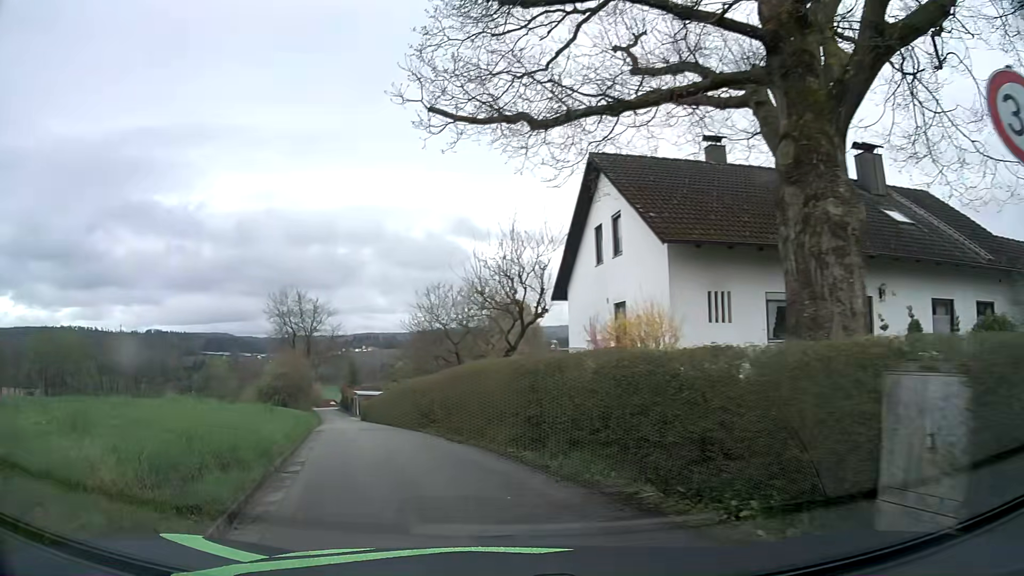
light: Day
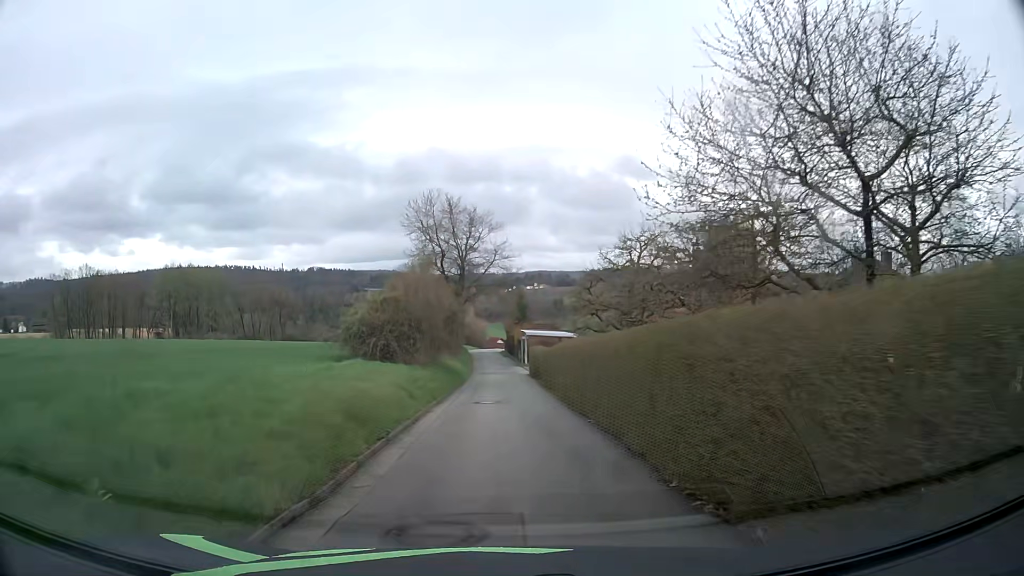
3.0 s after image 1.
(-4.3, +19.1) m; -16°
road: unclassified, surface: asphalt
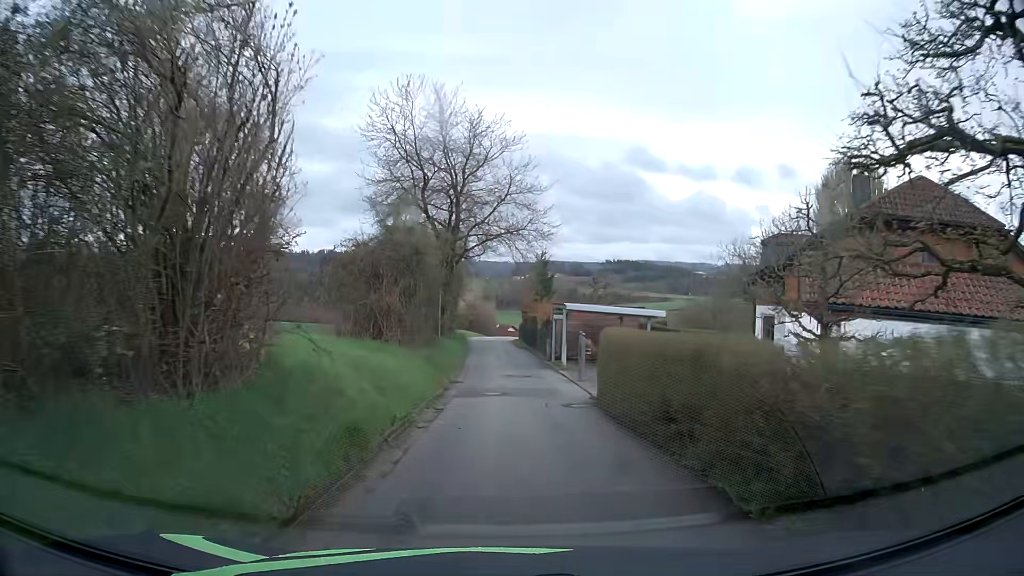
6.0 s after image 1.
(-0.4, +22.7) m; -1°
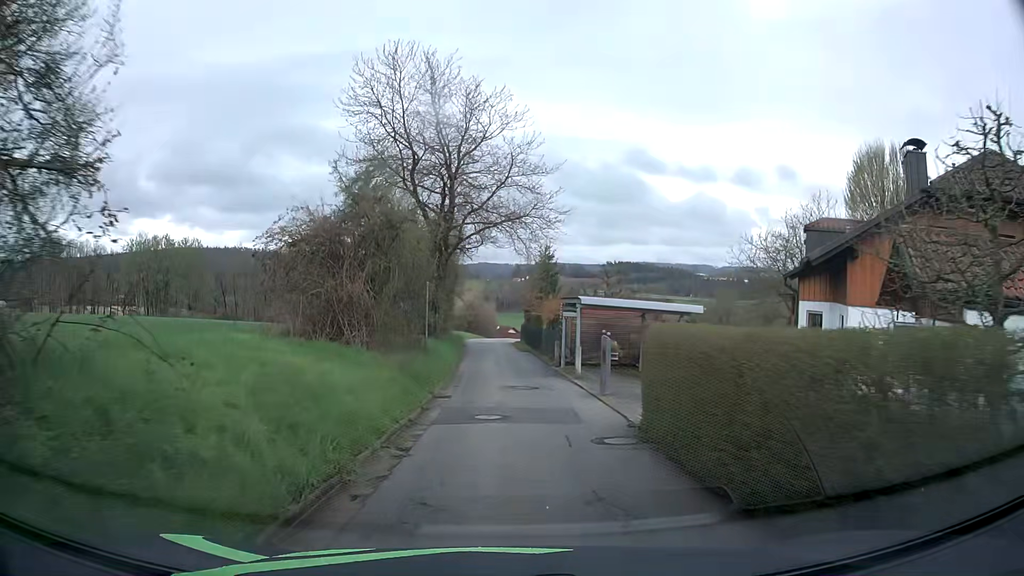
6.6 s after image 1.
(0.0, +4.5) m; 0°
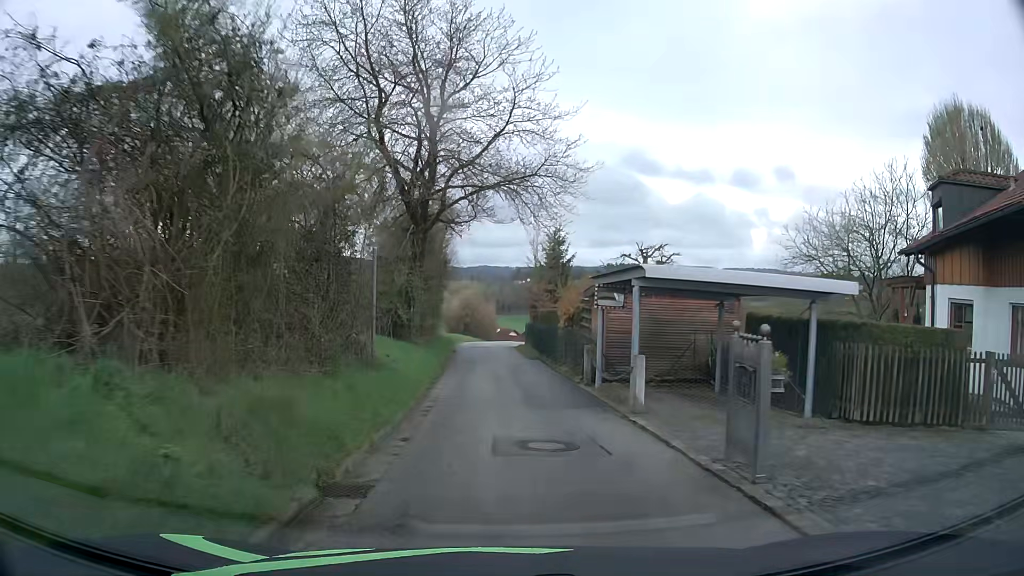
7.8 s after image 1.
(0.0, +8.9) m; -1°
